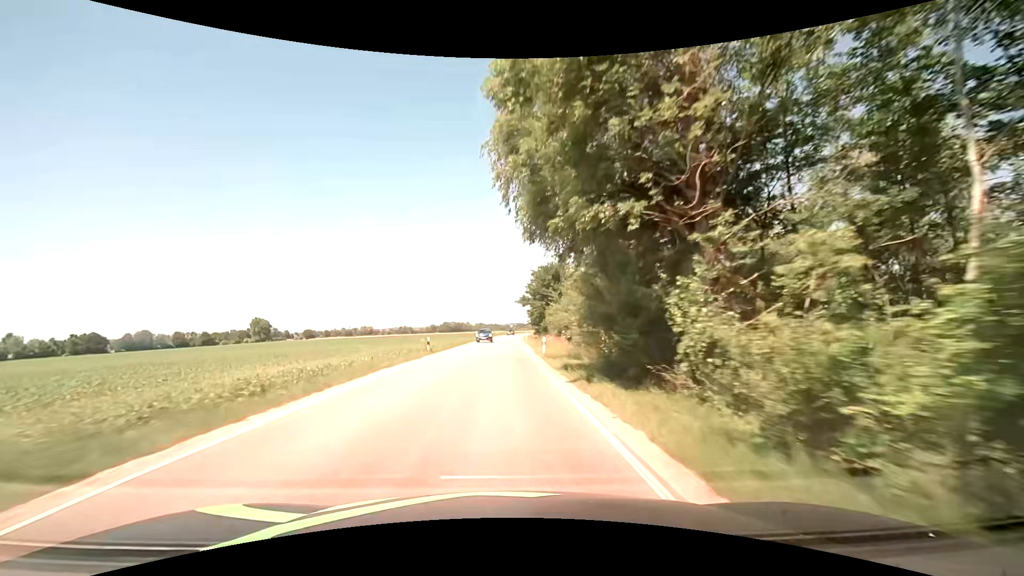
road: secondary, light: Day
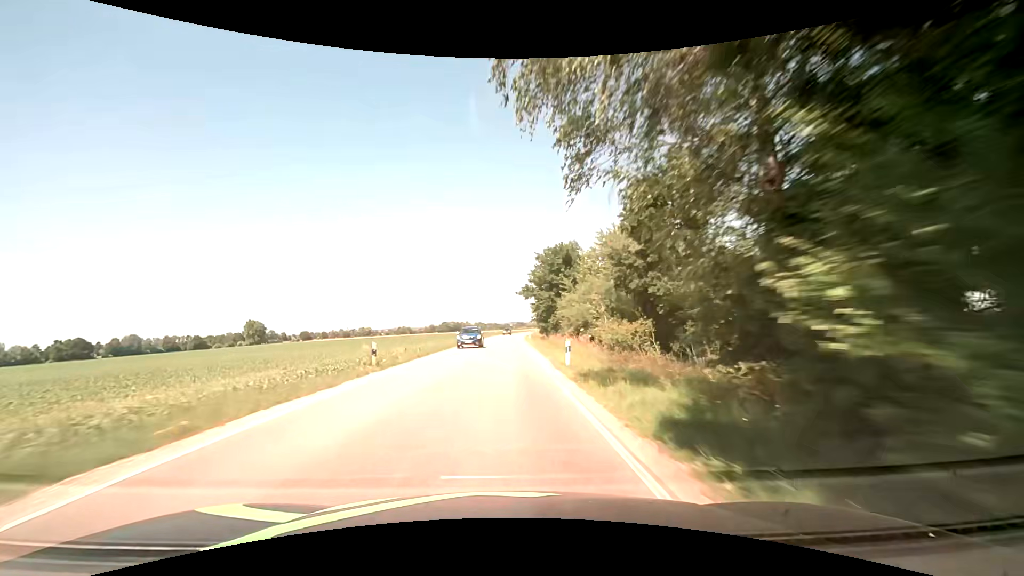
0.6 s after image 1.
(+0.1, +12.0) m; 0°
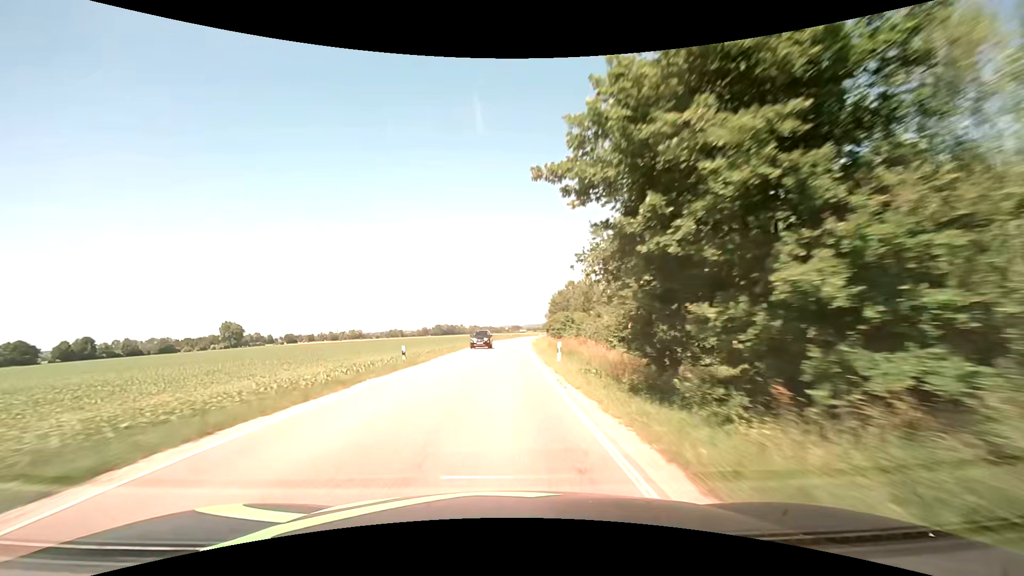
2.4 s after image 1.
(+0.1, +37.8) m; 0°
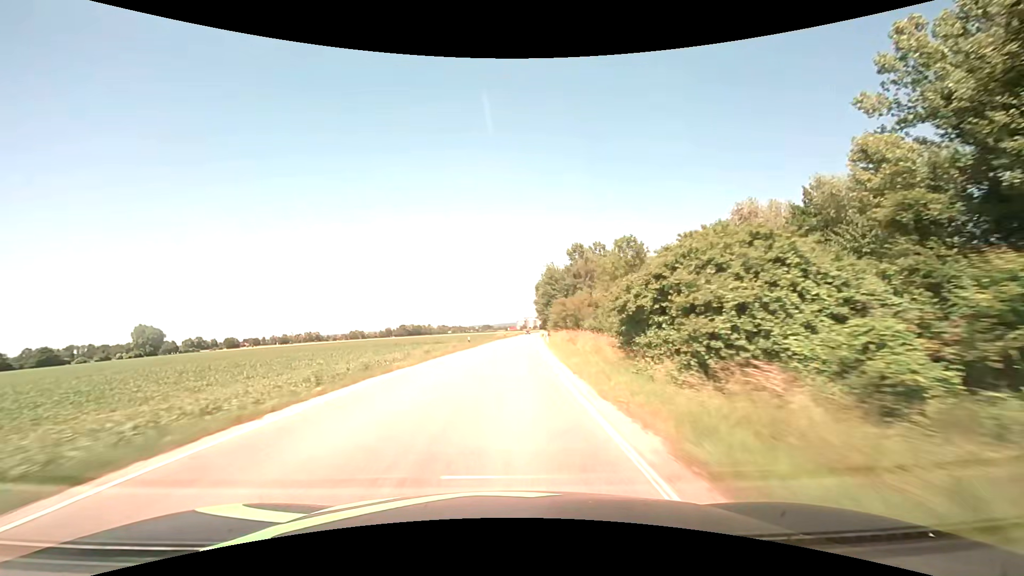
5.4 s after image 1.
(+1.5, +68.3) m; +3°
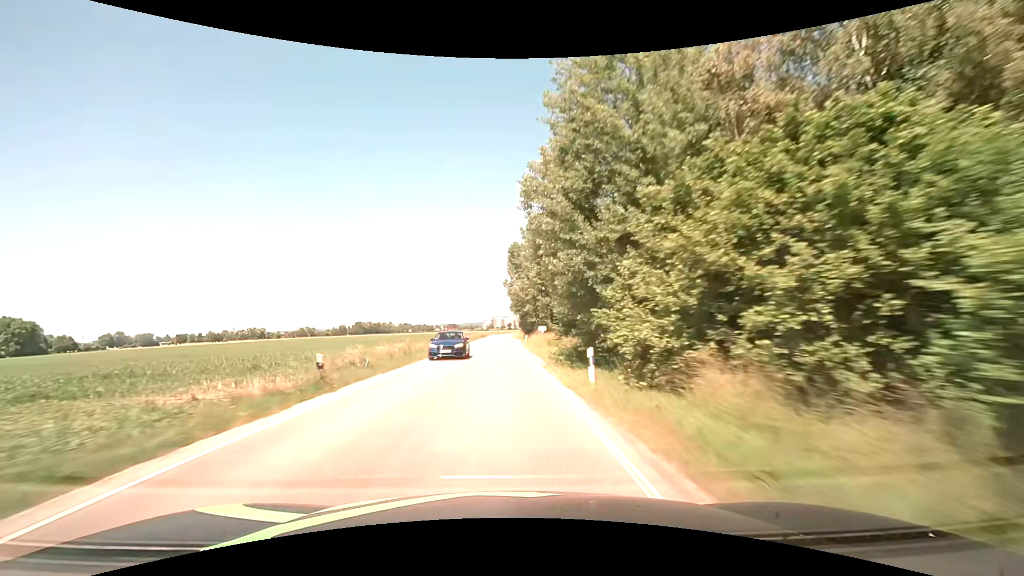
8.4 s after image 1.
(+3.5, +73.9) m; +4°
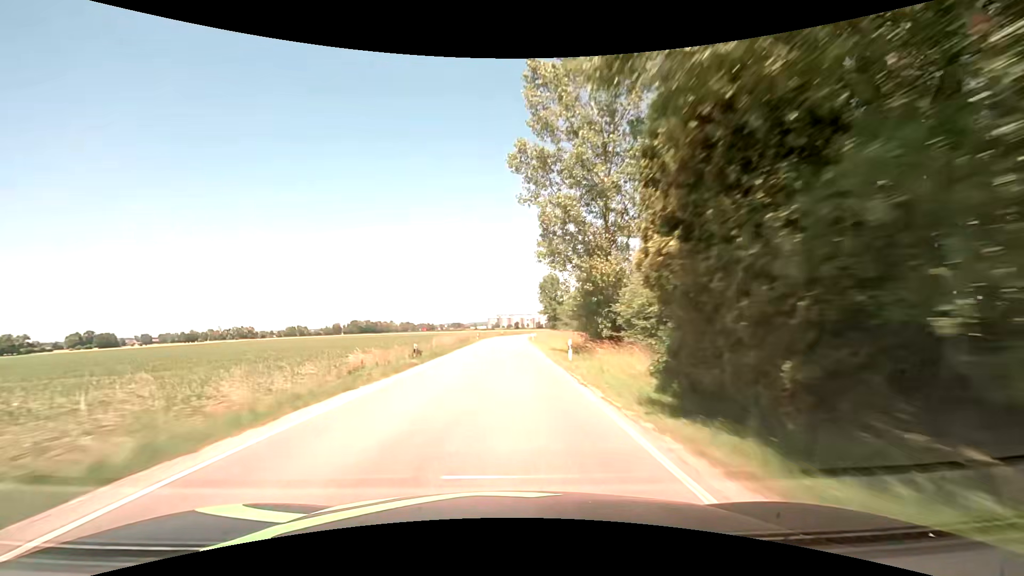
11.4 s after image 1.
(-0.6, +77.0) m; -1°
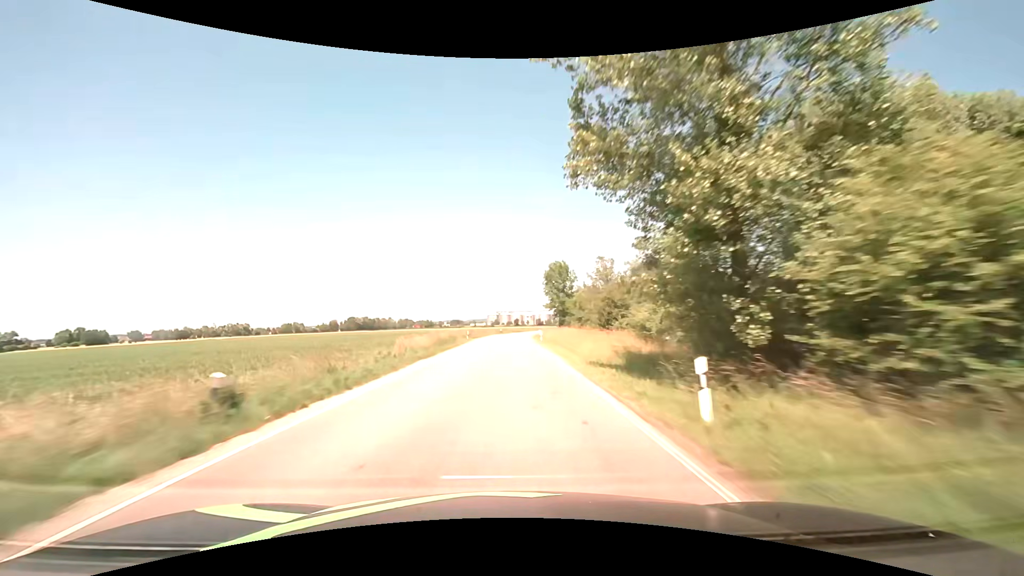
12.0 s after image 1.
(0.0, +15.3) m; 0°
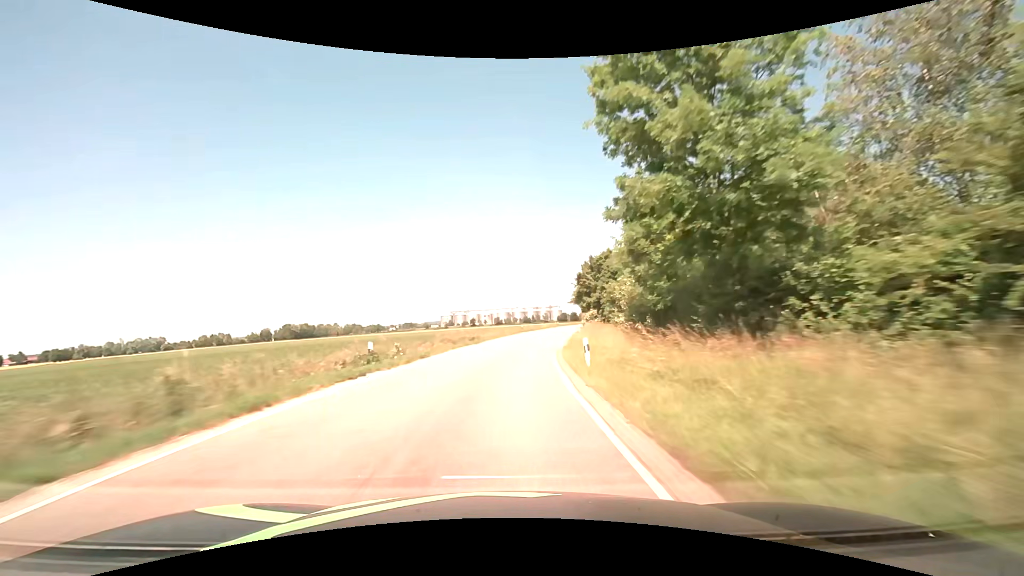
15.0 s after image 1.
(+1.7, +72.5) m; +5°
(0, +10) (+1, +20) (+2, +30) (+3, +40) (+4, +50) (+6, +60) (+8, +69) (+10, +79) (+12, +89) (+14, +99) m
